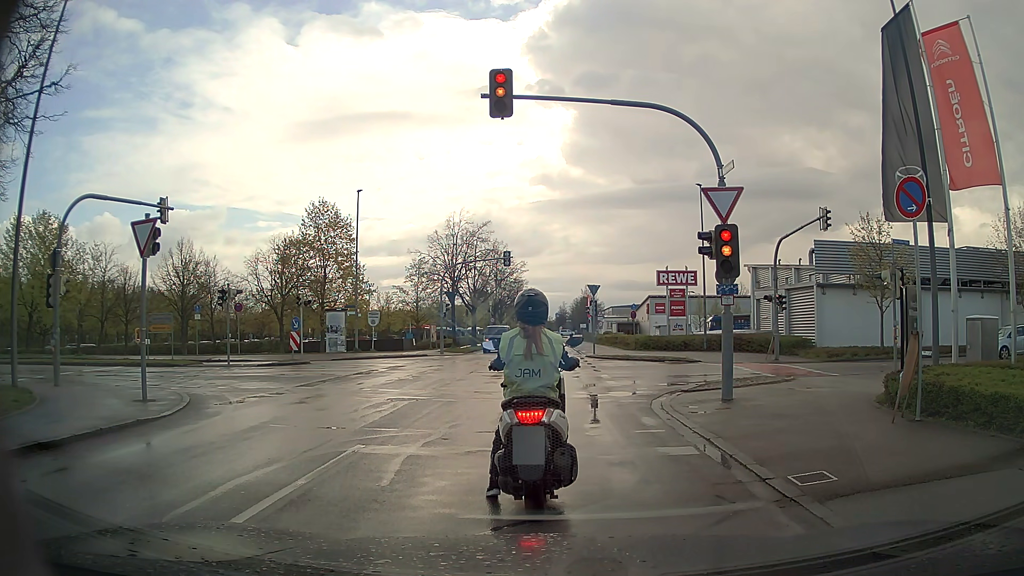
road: residential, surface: asphalt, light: Day
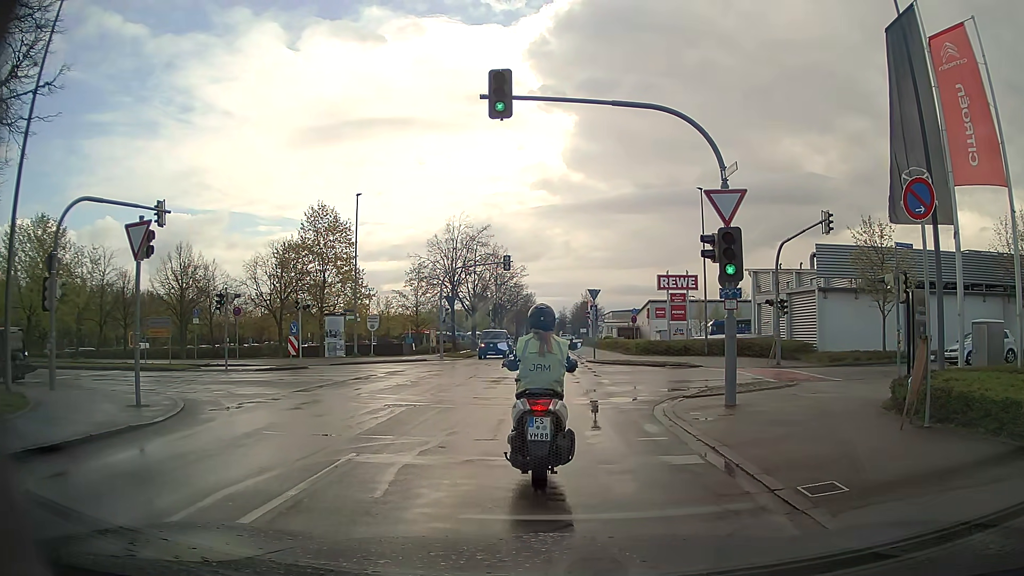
(0.0, +0.3) m; 0°
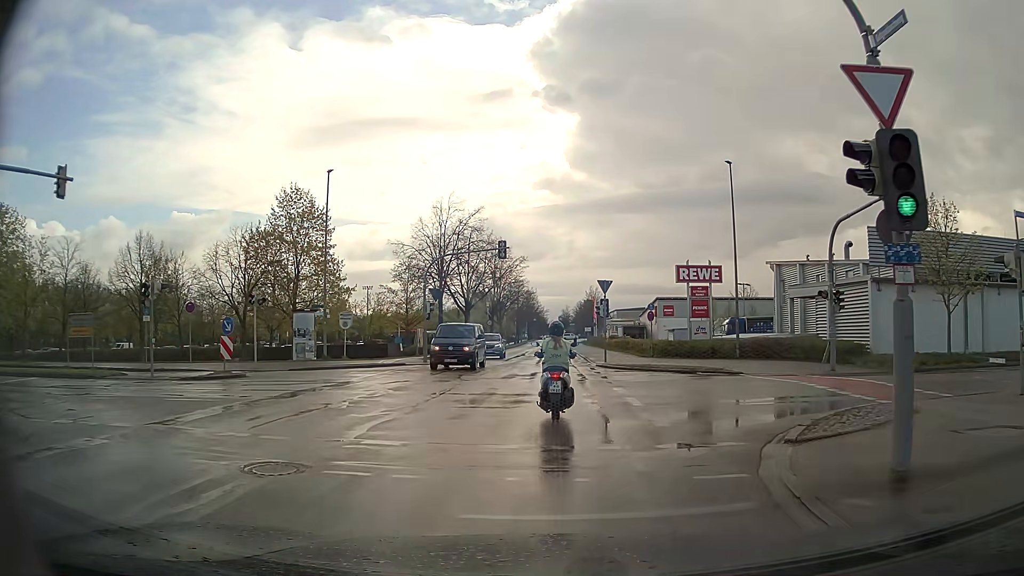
(+0.2, +6.9) m; +2°
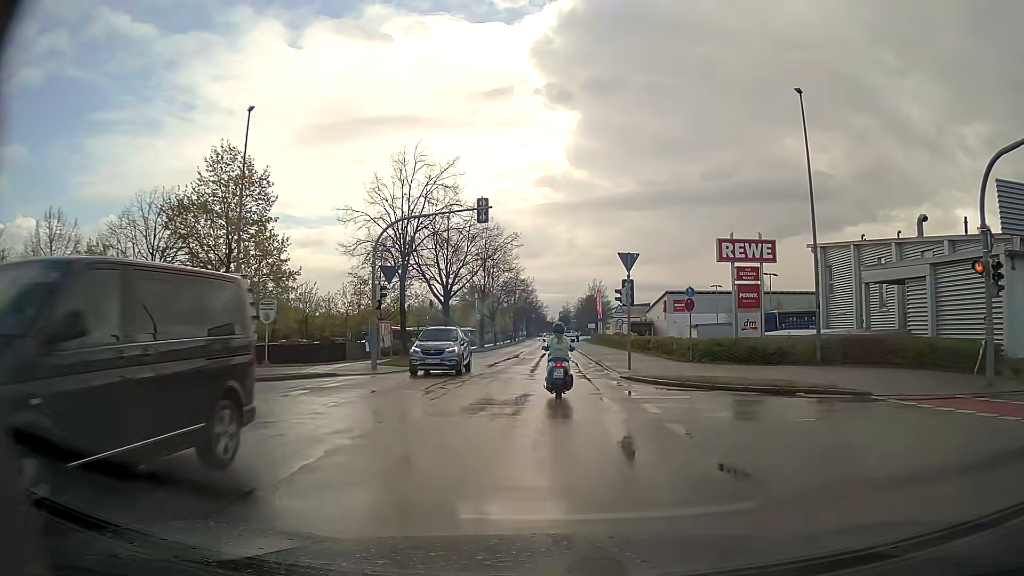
(0.0, +11.1) m; 0°
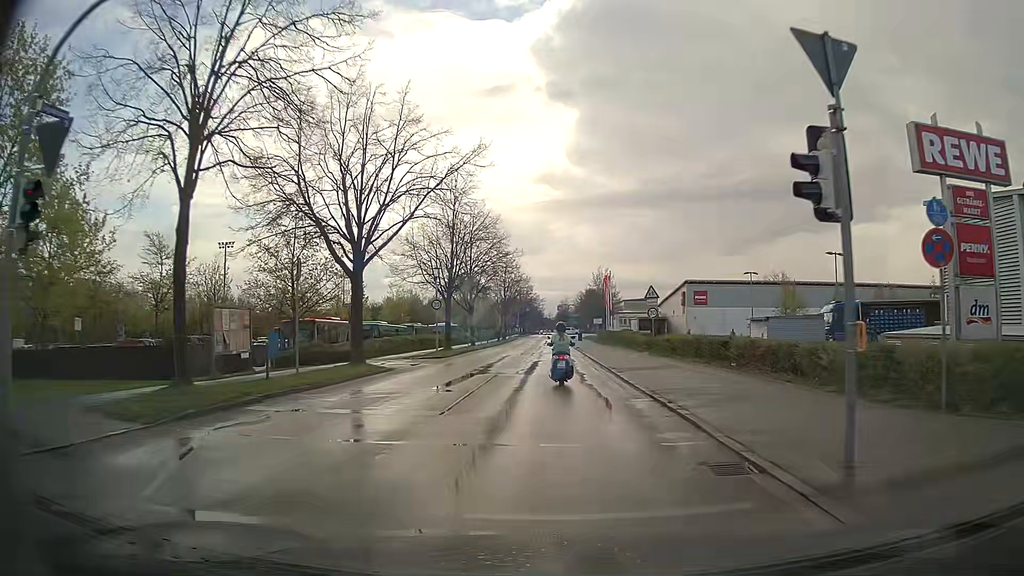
(+0.1, +19.3) m; 0°
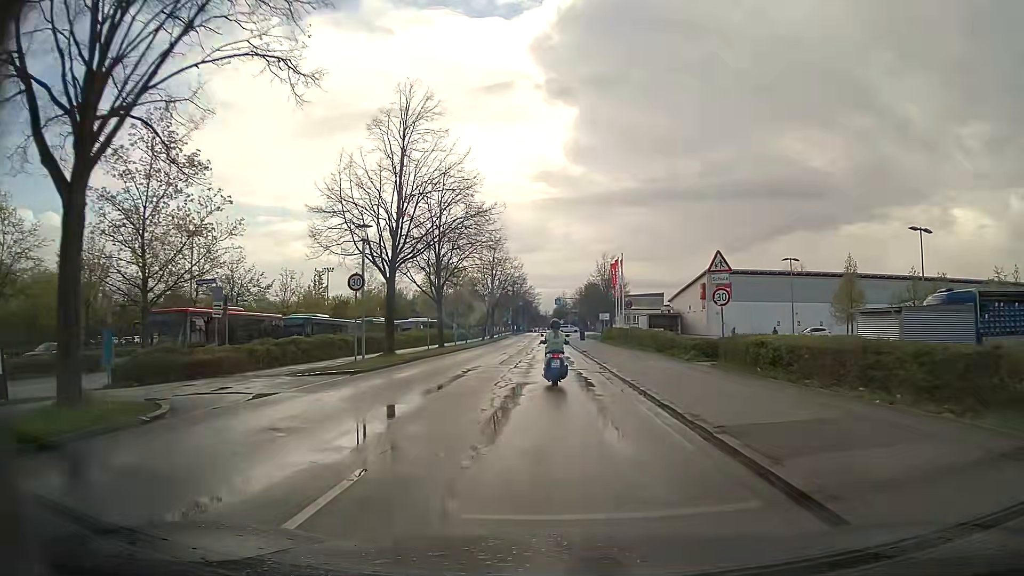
(0.0, +15.2) m; 0°
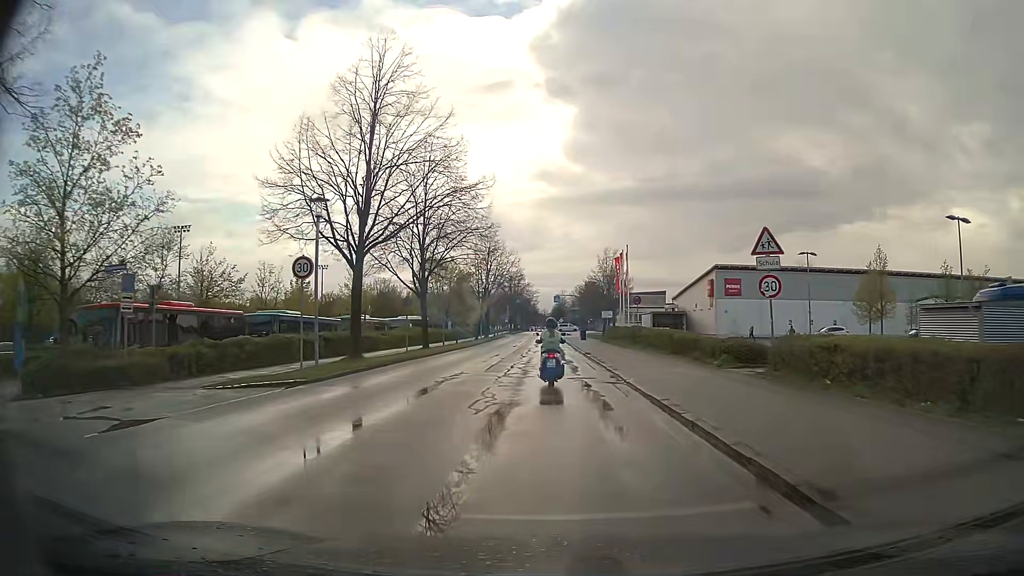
(0.0, +4.9) m; 0°
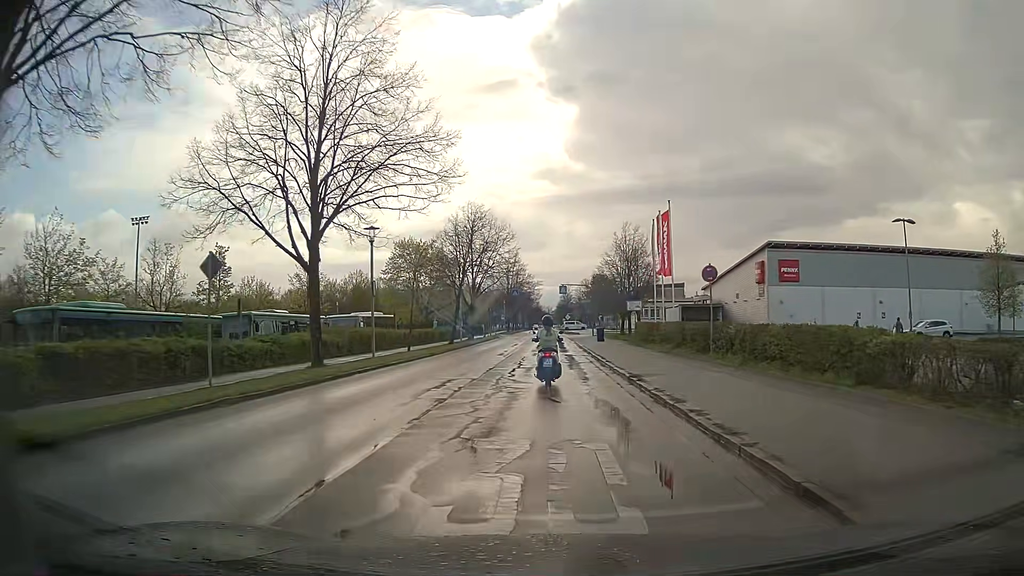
(+0.1, +18.2) m; 0°
(0, +10) (0, +20) (0, +30) (0, +40) (0, +50) (0, +60) (0, +70) (0, +80) (0, +90) (-1, +100) m
